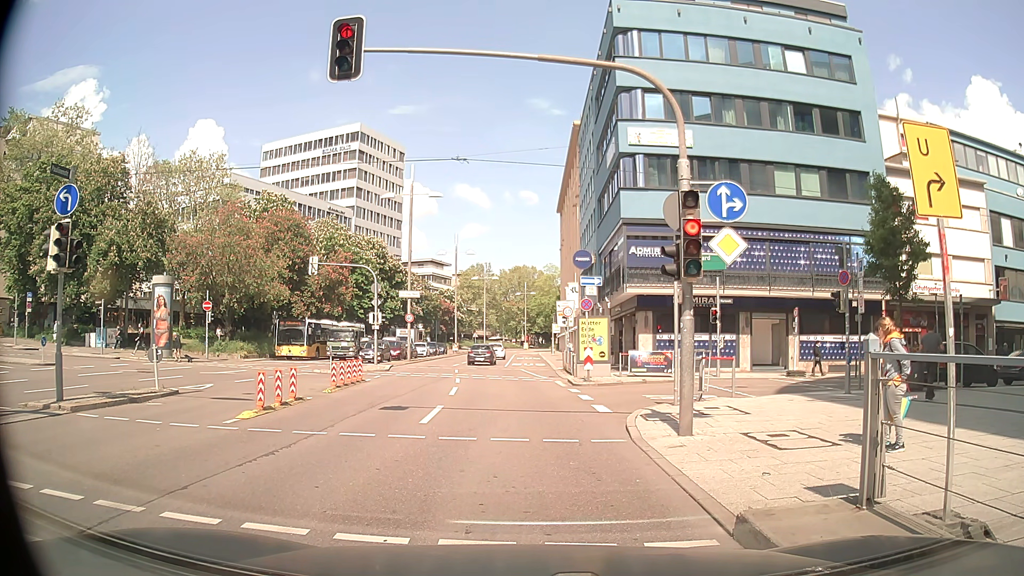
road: primary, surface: asphalt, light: Day
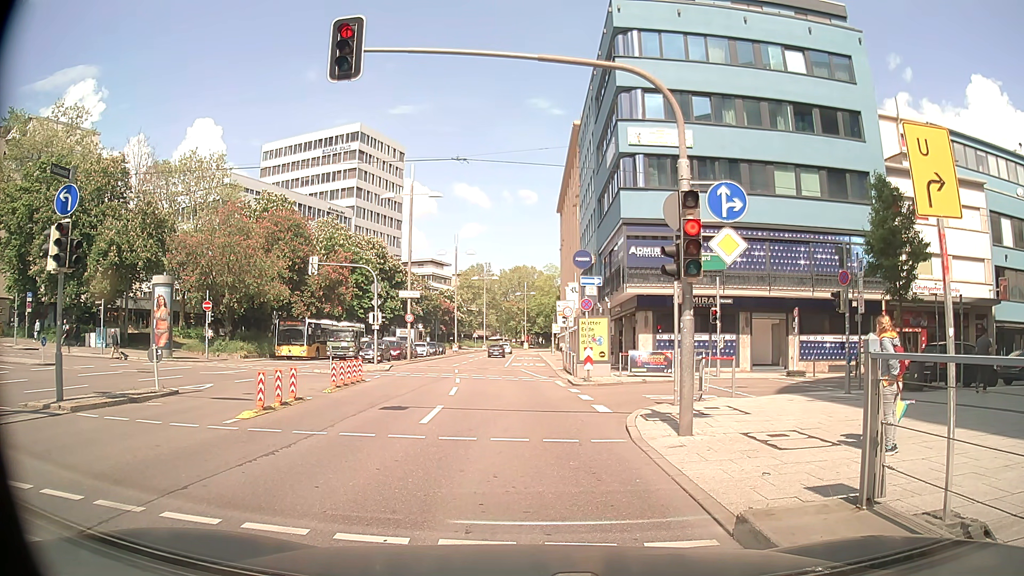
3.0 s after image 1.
(0.0, 0.0) m; 0°
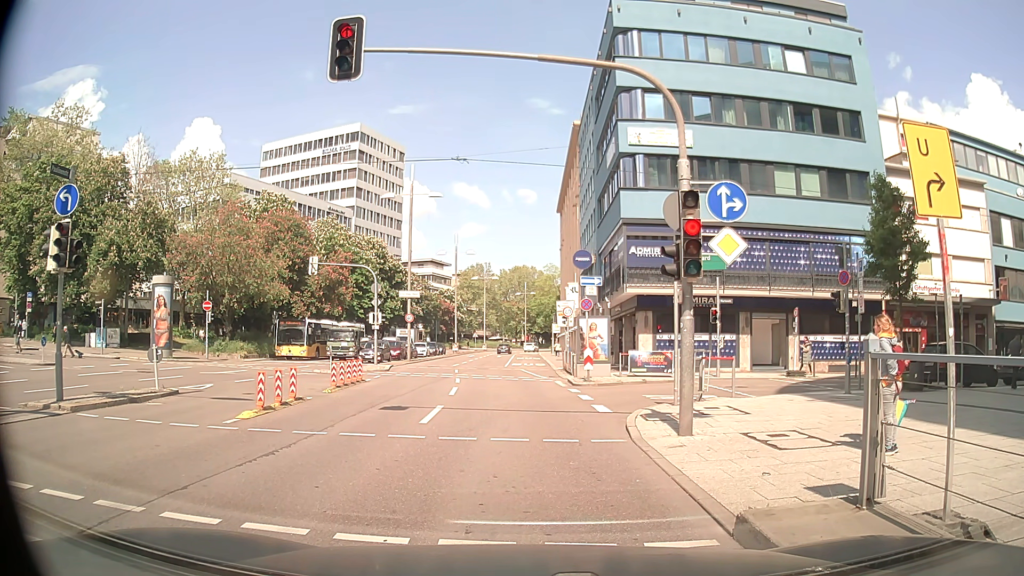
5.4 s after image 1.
(0.0, 0.0) m; 0°
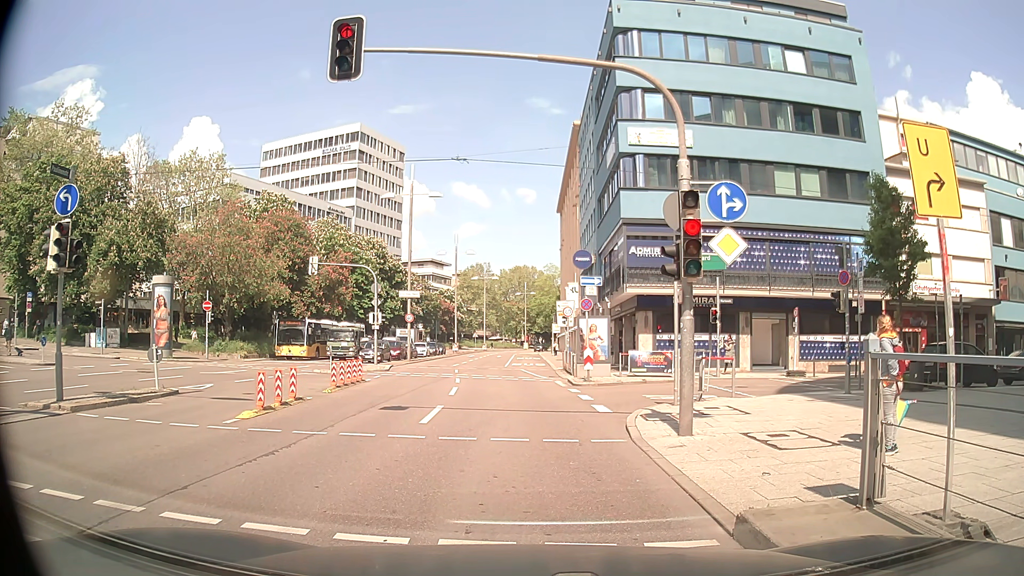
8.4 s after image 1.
(0.0, 0.0) m; 0°
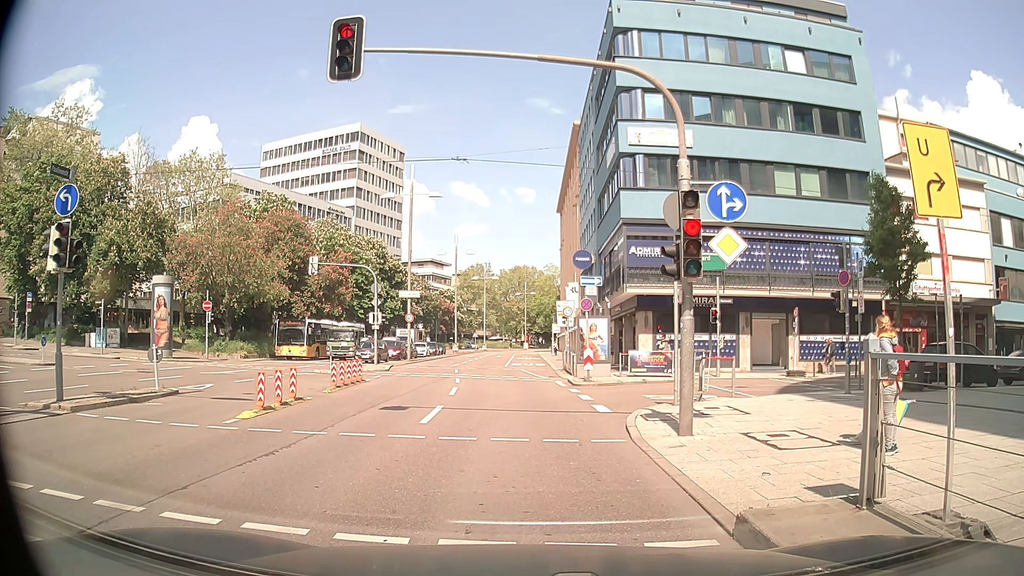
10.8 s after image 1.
(0.0, 0.0) m; 0°
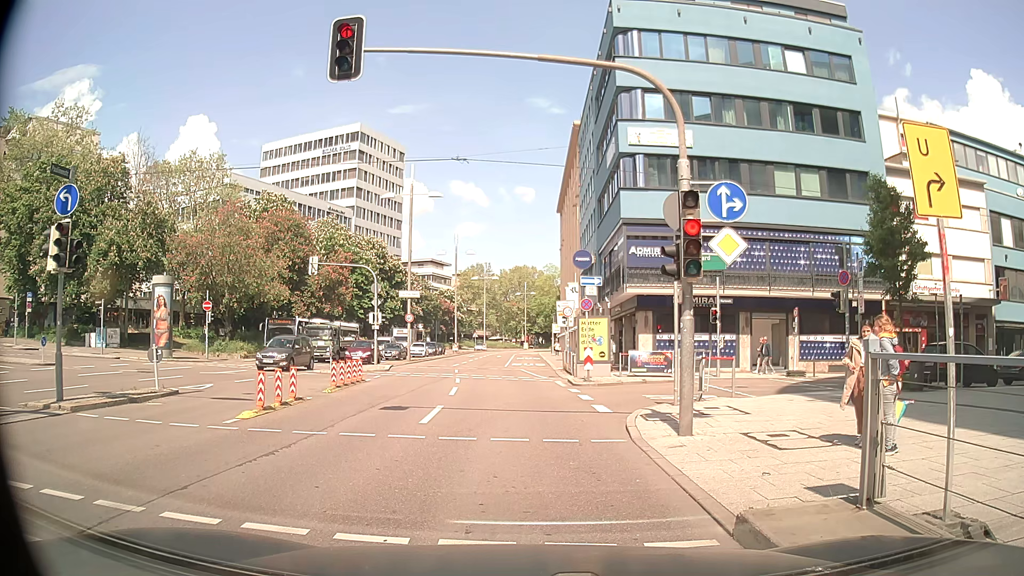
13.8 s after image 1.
(0.0, 0.0) m; 0°
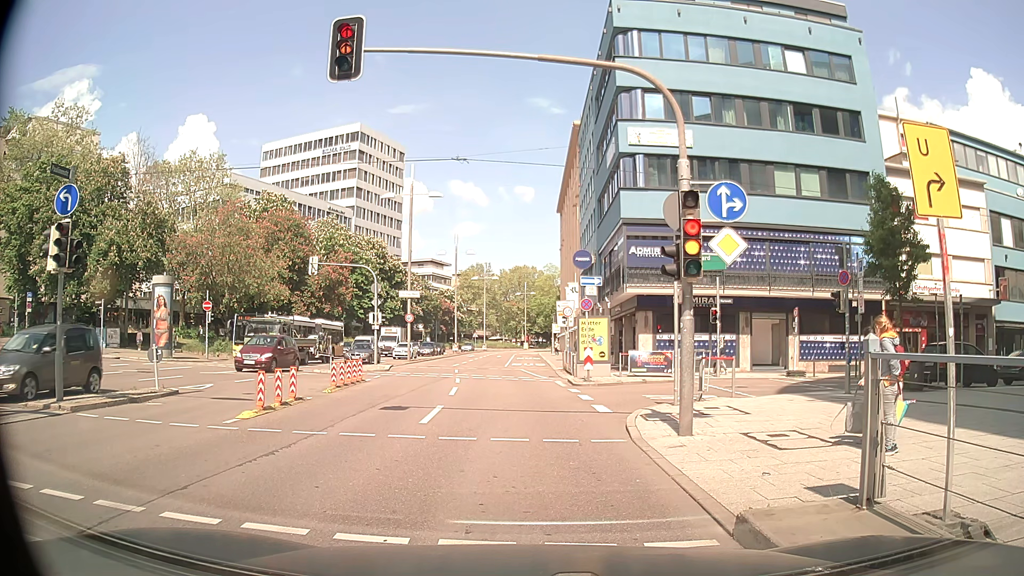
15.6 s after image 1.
(0.0, 0.0) m; 0°
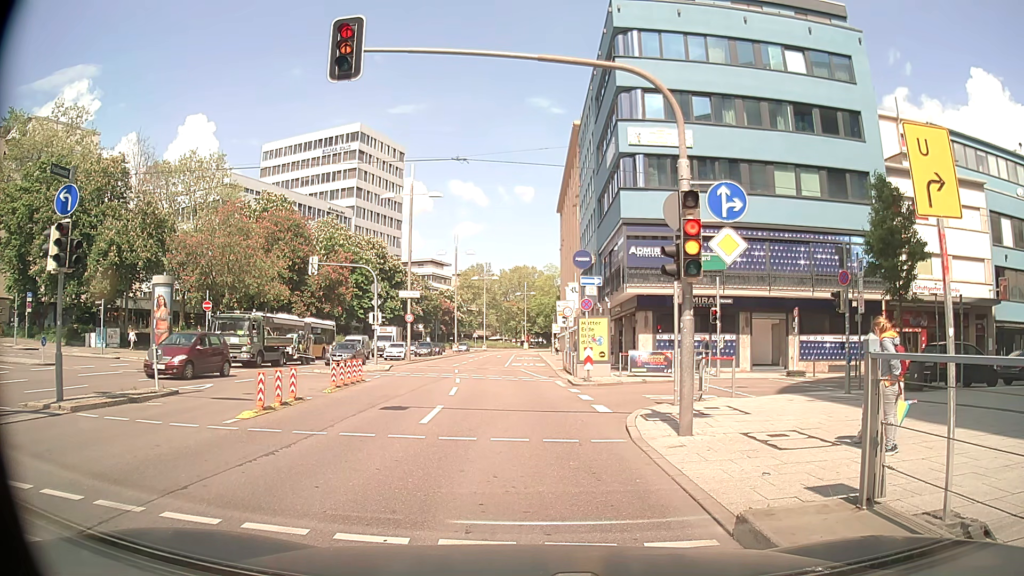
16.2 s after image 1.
(0.0, 0.0) m; 0°
